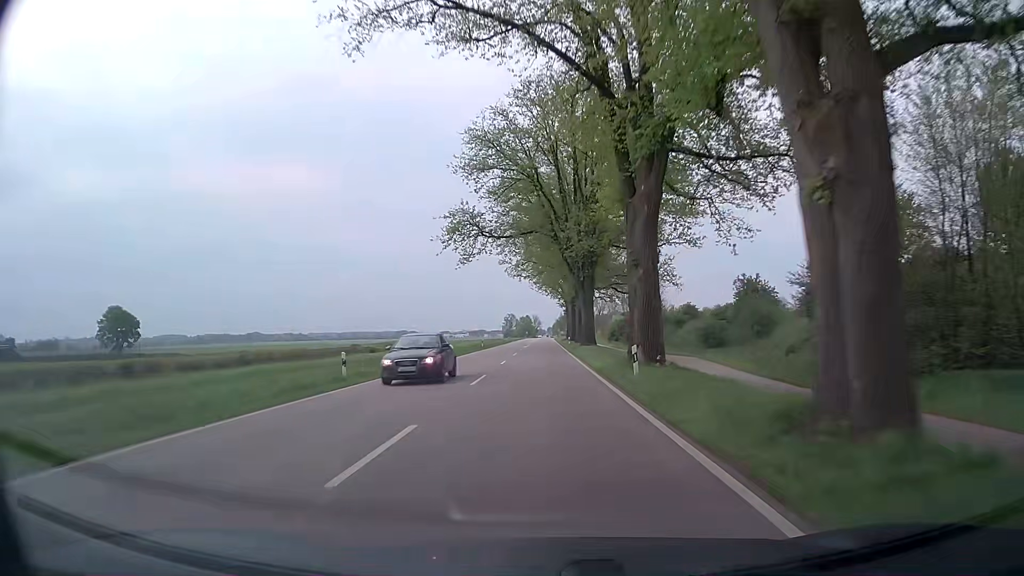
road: secondary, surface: asphalt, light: Day
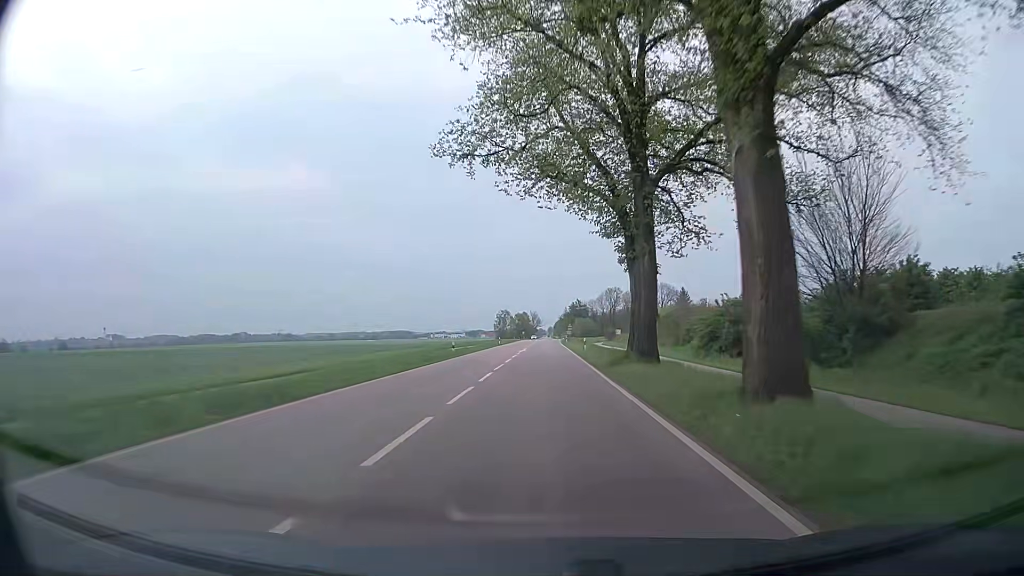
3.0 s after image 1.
(+0.1, +71.2) m; 0°
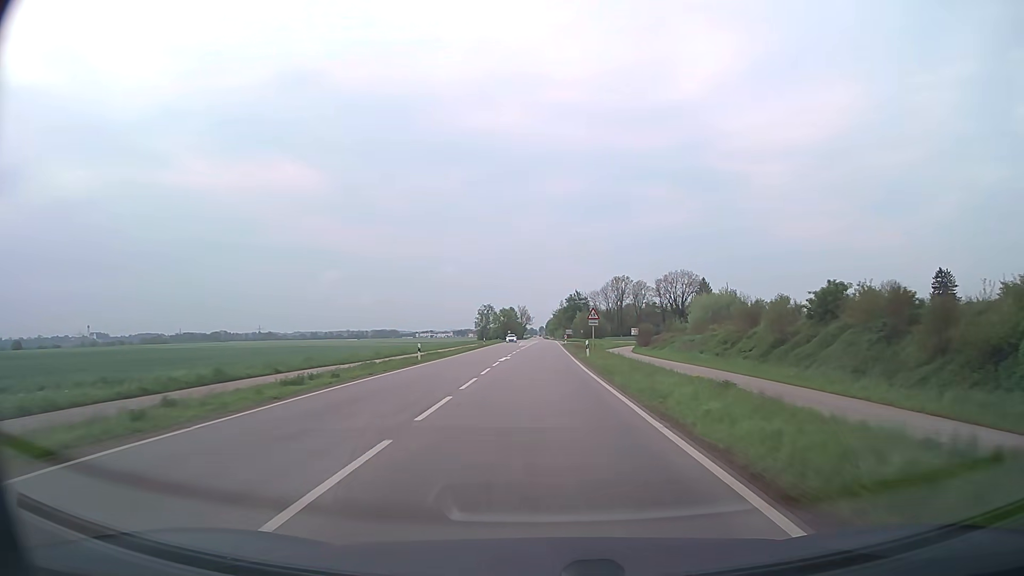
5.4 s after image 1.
(+0.1, +56.4) m; +1°
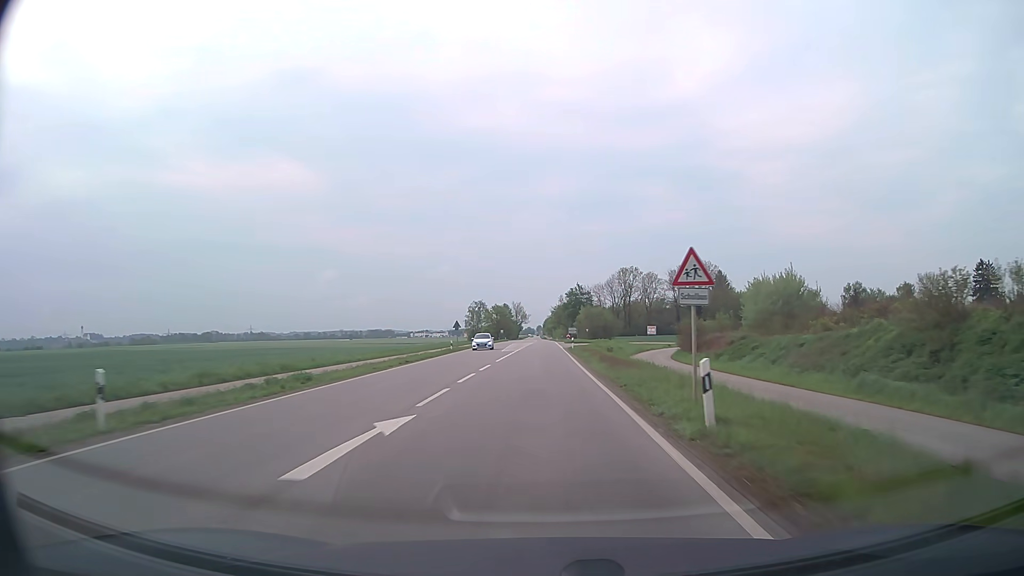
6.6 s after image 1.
(+0.1, +28.1) m; 0°
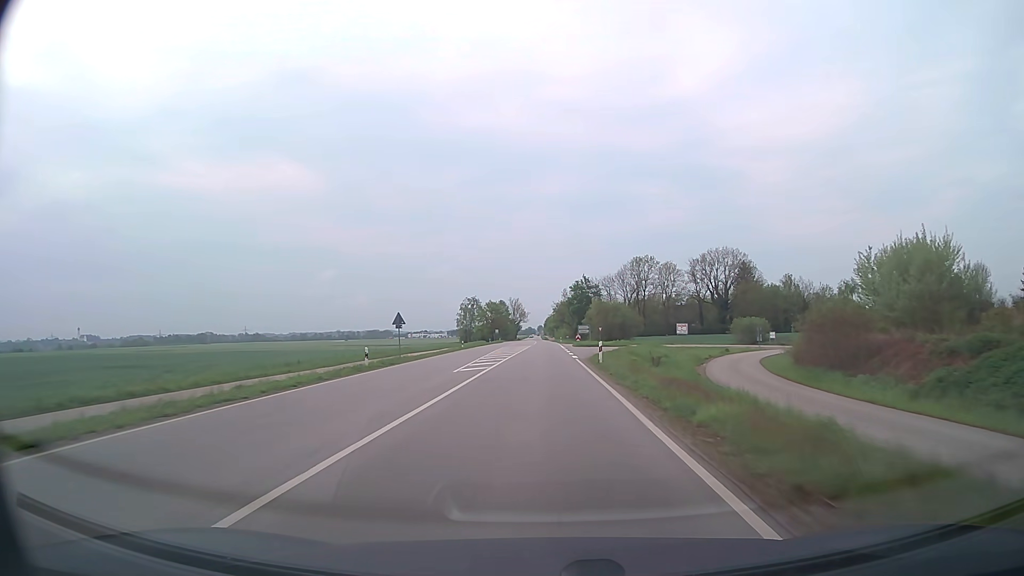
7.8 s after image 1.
(0.0, +28.0) m; 0°
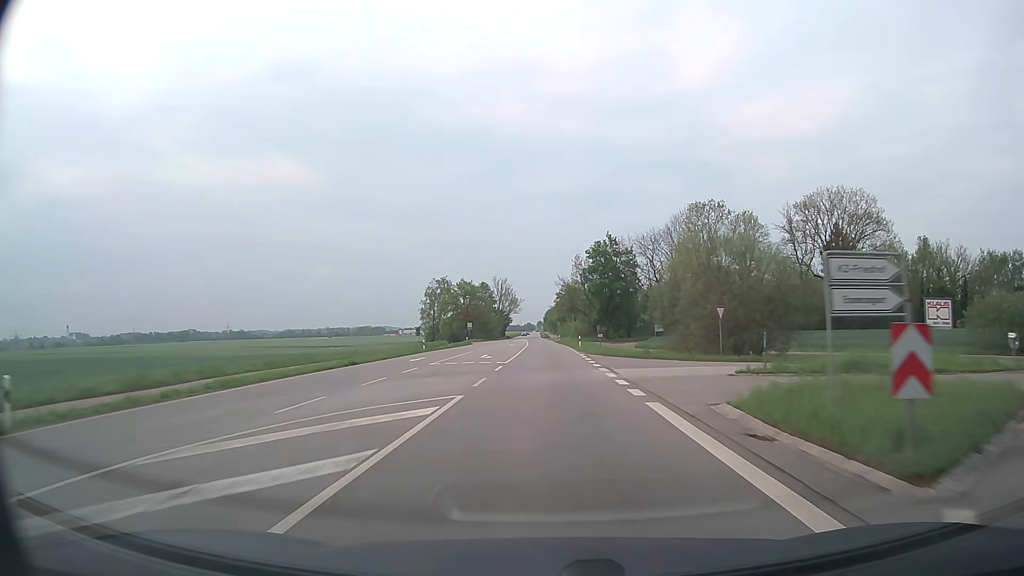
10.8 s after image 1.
(0.0, +69.1) m; 0°
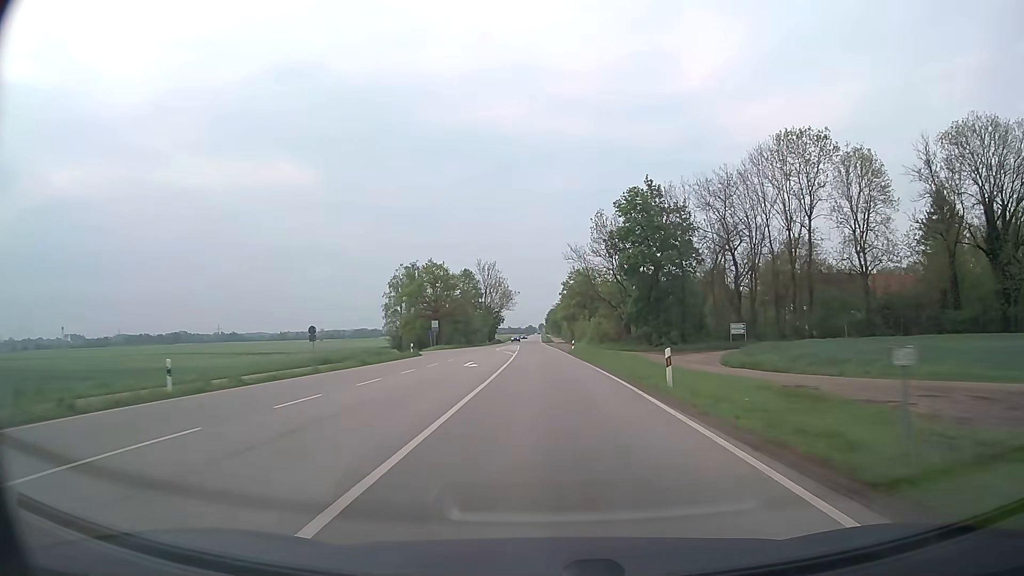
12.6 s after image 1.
(-0.1, +40.8) m; 0°
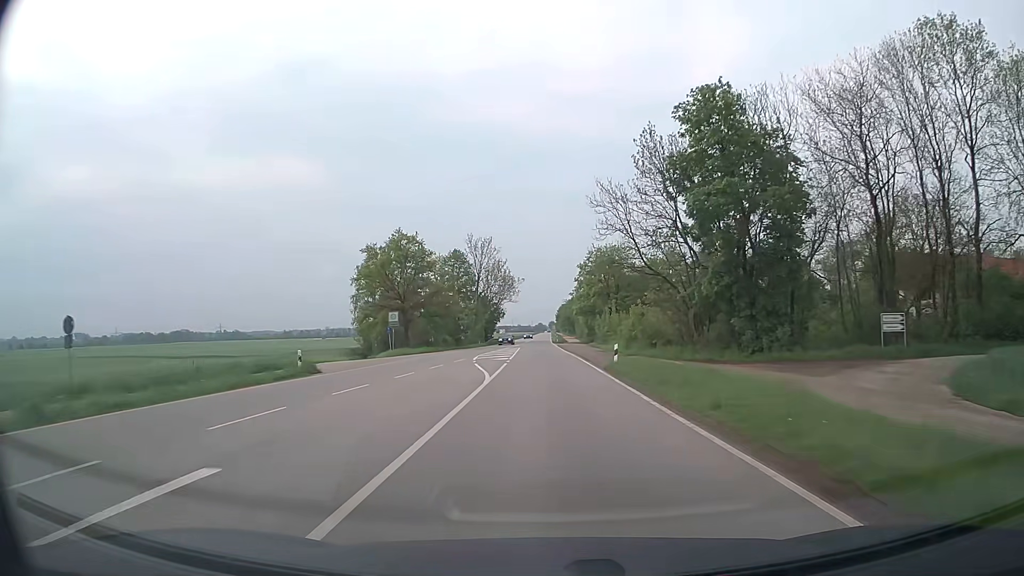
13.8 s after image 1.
(-0.1, +27.3) m; -1°
(0, +10) (0, +20) (0, +30) (0, +40) (0, +50) (0, +60) (0, +70) (-1, +80) (-1, +90) (-1, +100) m
